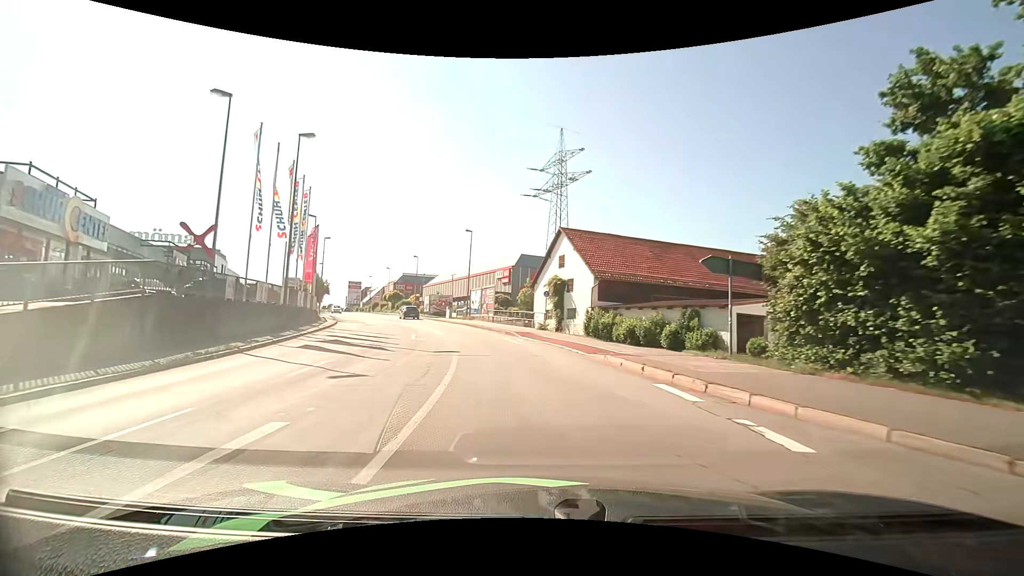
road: tertiary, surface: asphalt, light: Day
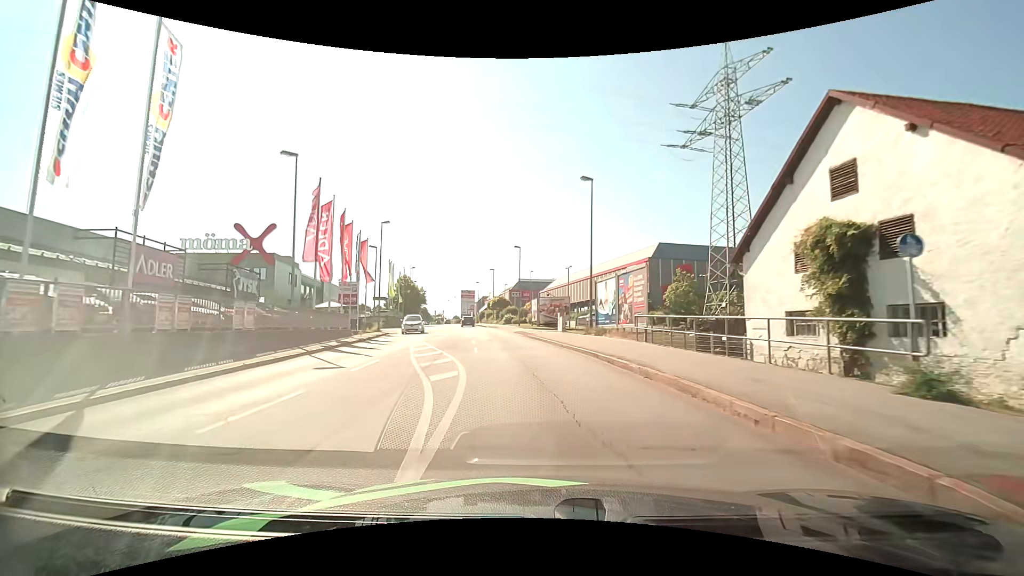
(-2.8, +23.6) m; -14°
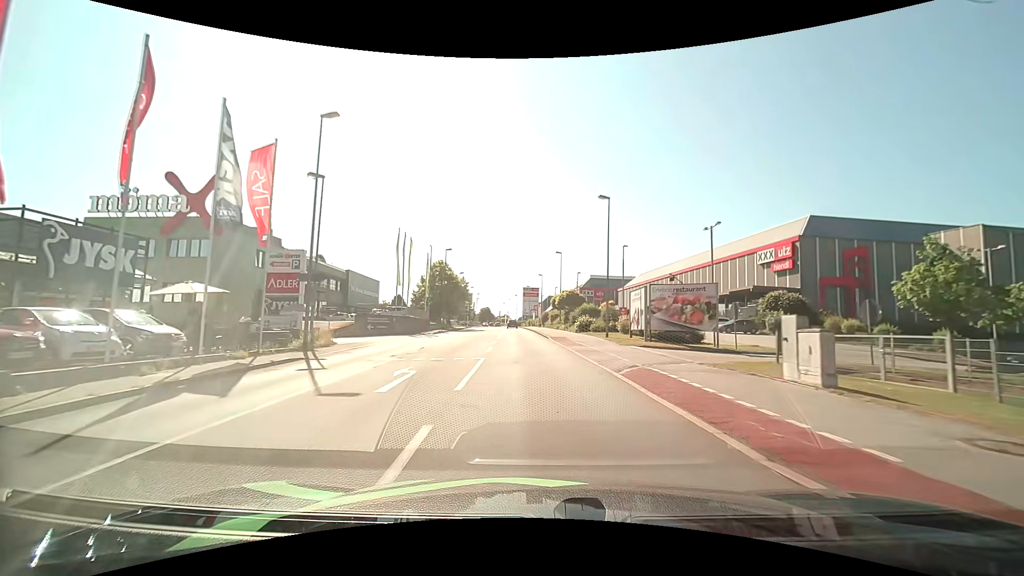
(-2.3, +26.2) m; -8°
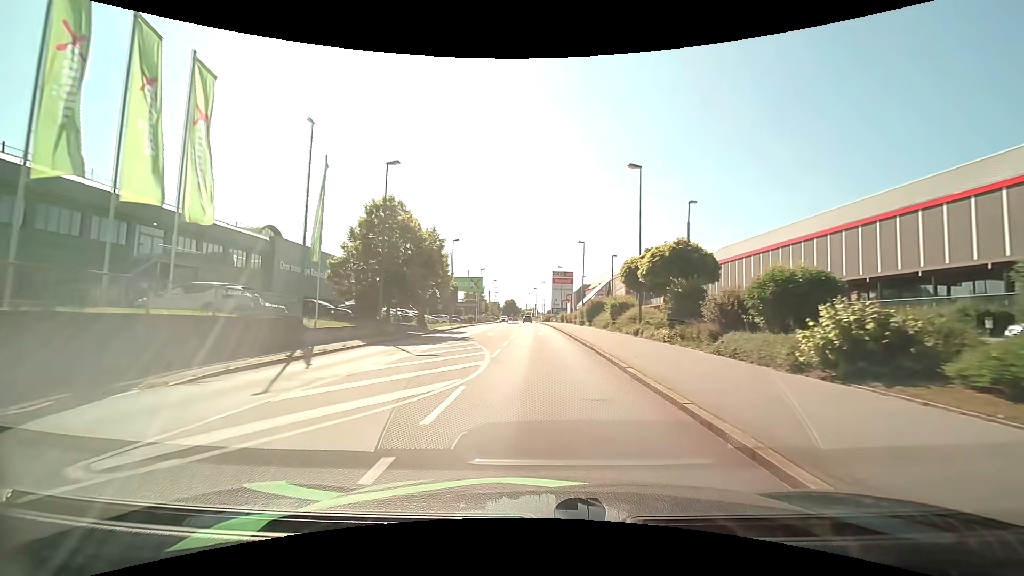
(-1.0, +34.9) m; -3°
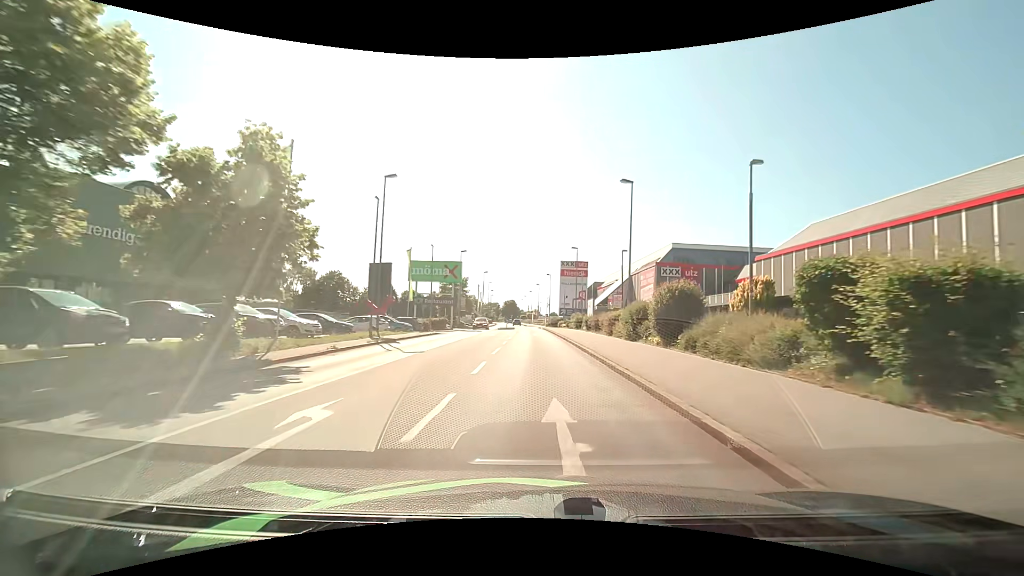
(-0.1, +28.1) m; 0°
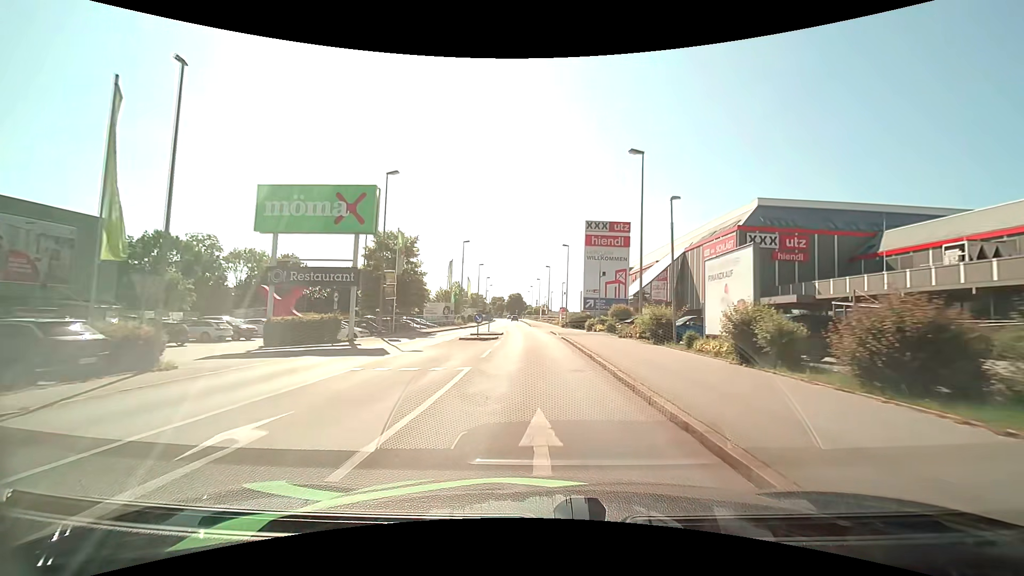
(-0.2, +34.9) m; -1°
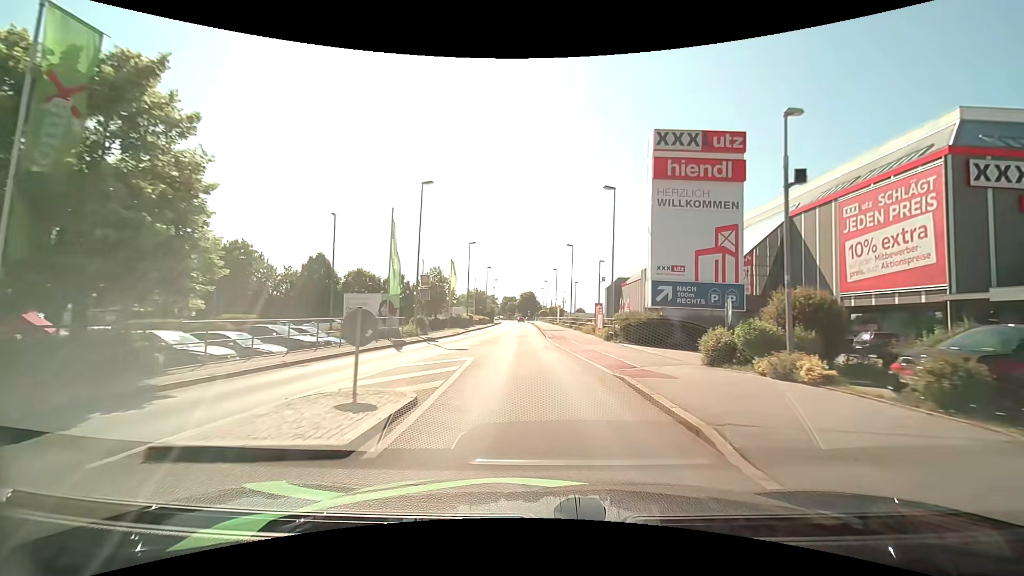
(-0.4, +27.9) m; -2°
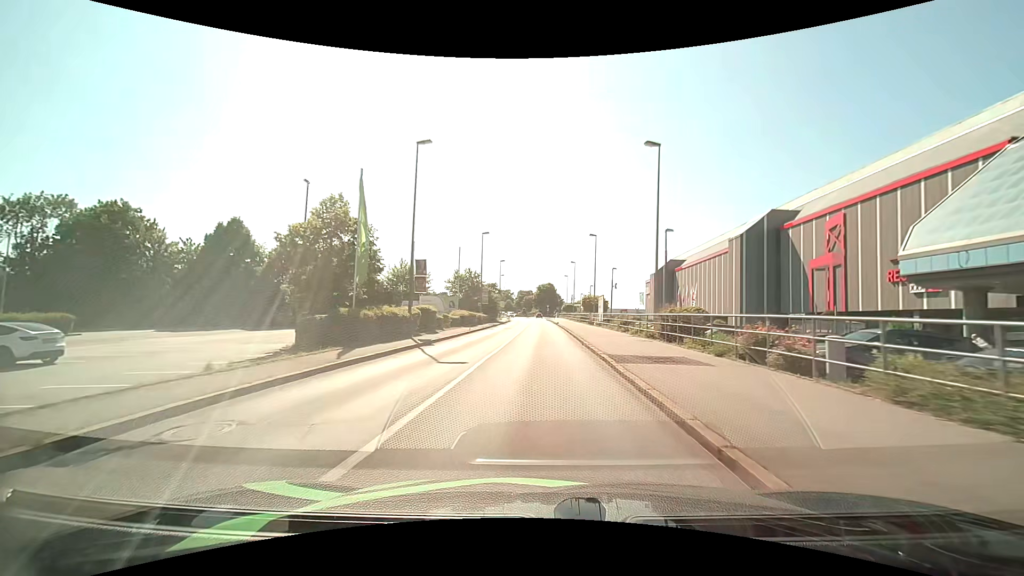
(-0.9, +34.5) m; -2°
(0, +10) (0, +20) (0, +30) (0, +40) (0, +50) (0, +60) (0, +70) (0, +80) (0, +90) (0, +100) m
